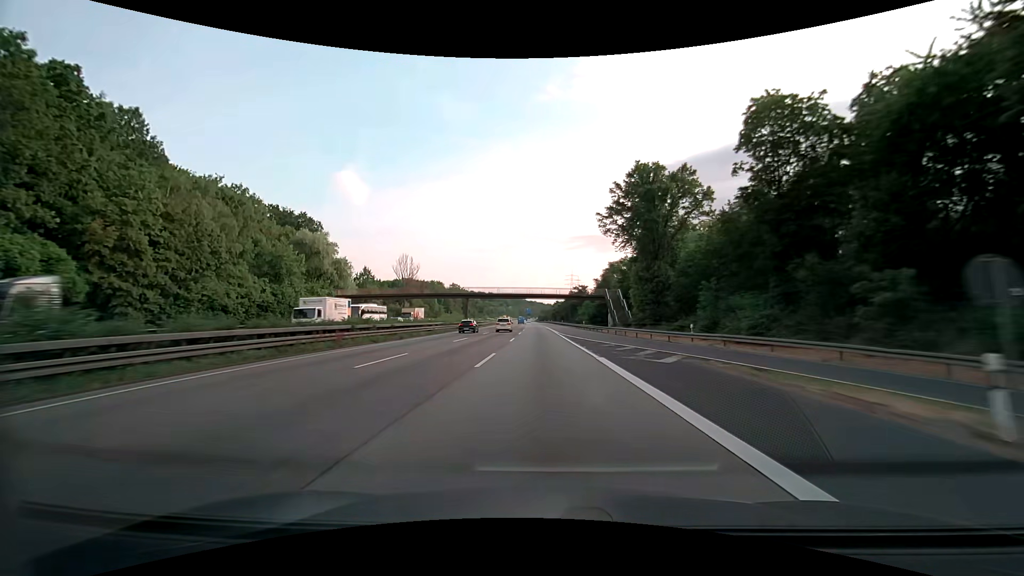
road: motorway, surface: asphalt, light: Day
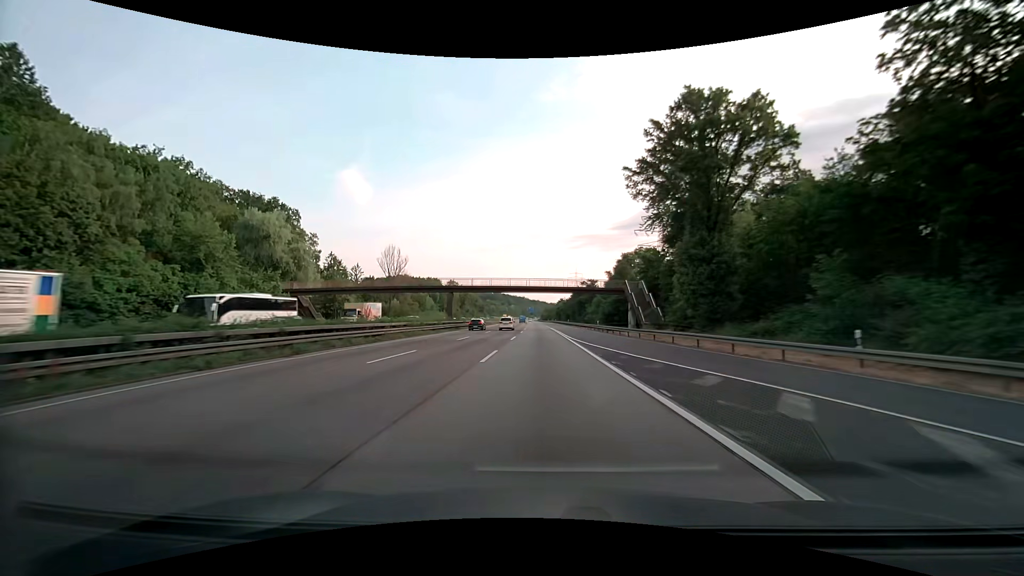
(0.0, +16.5) m; 0°
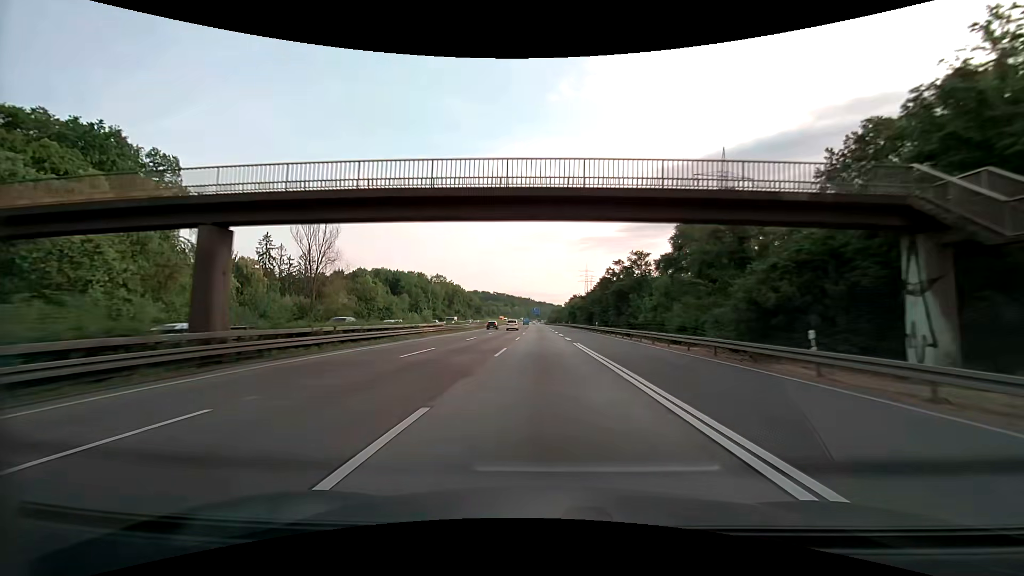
(-0.4, +49.2) m; -1°
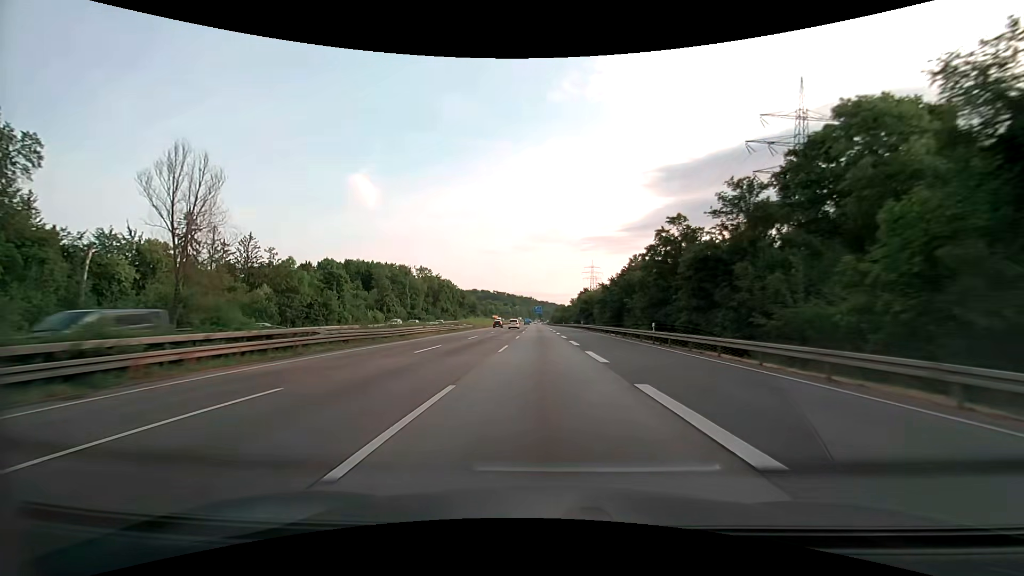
(-0.2, +32.7) m; 0°
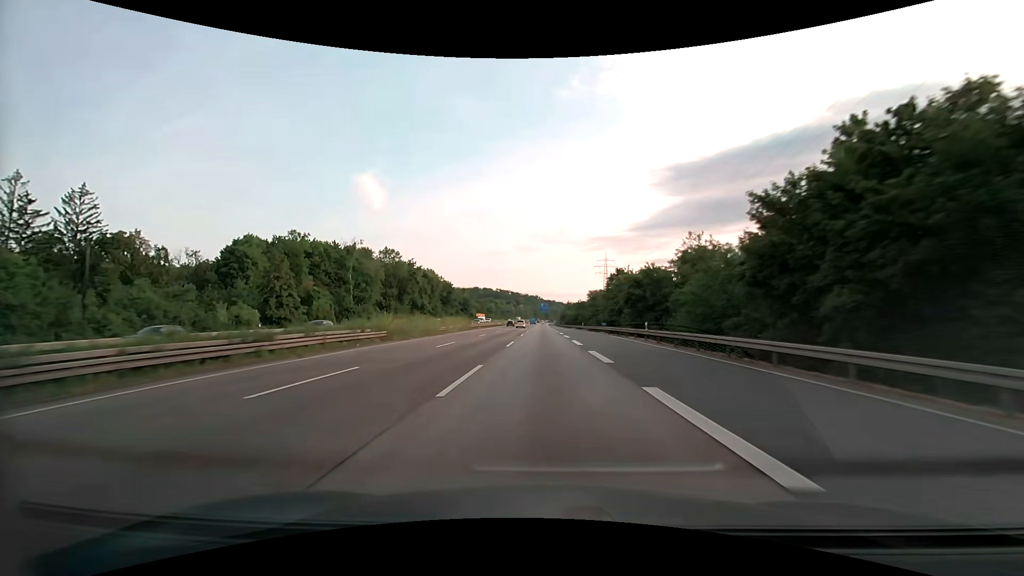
(-0.4, +48.8) m; -1°
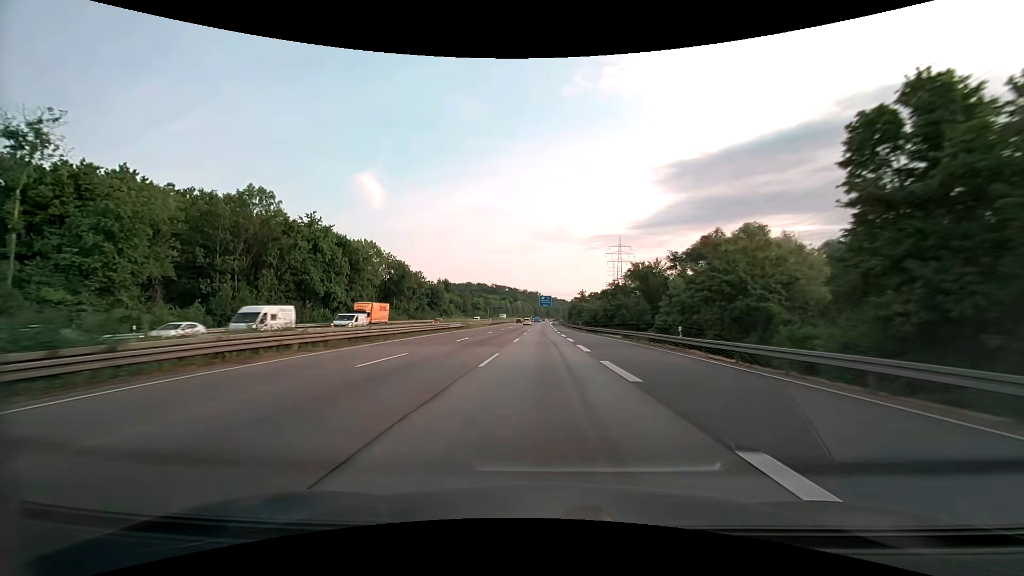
(-0.3, +64.6) m; 0°
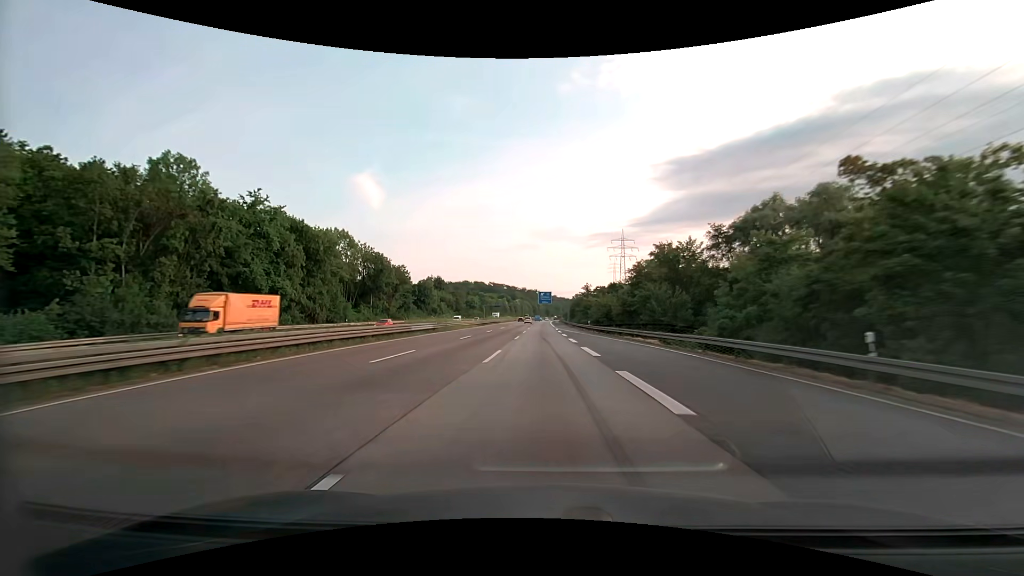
(0.0, +16.1) m; 0°
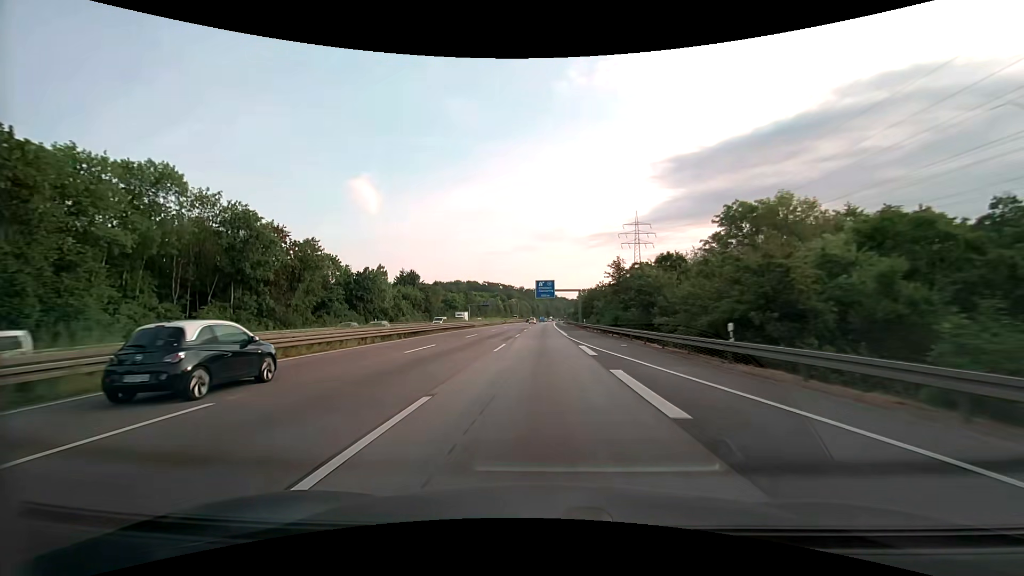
(+0.1, +48.3) m; 0°
(0, +10) (0, +20) (0, +30) (0, +40) (0, +50) (0, +60) (0, +70) (0, +80) (0, +90) (0, +100) m
